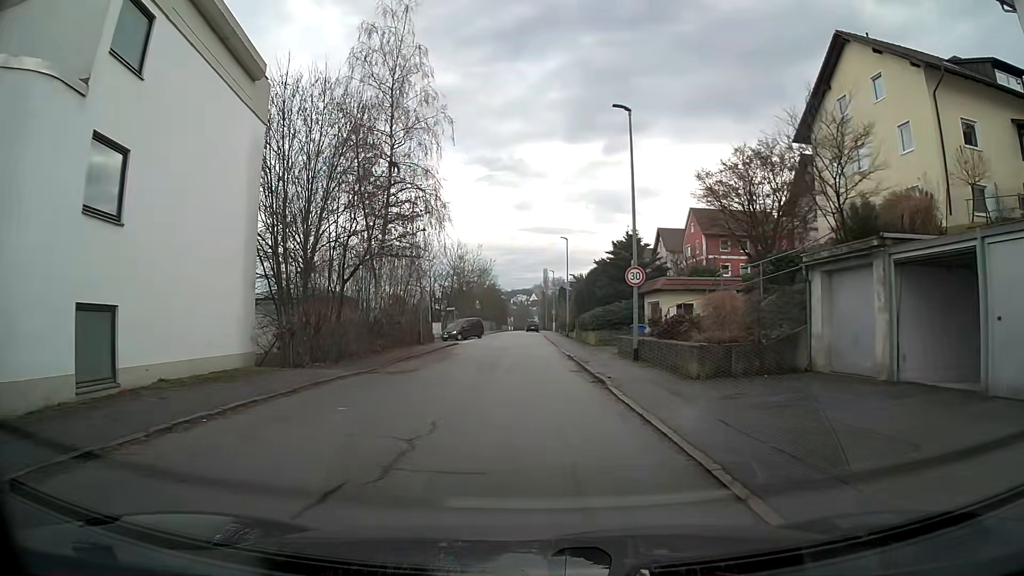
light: Day
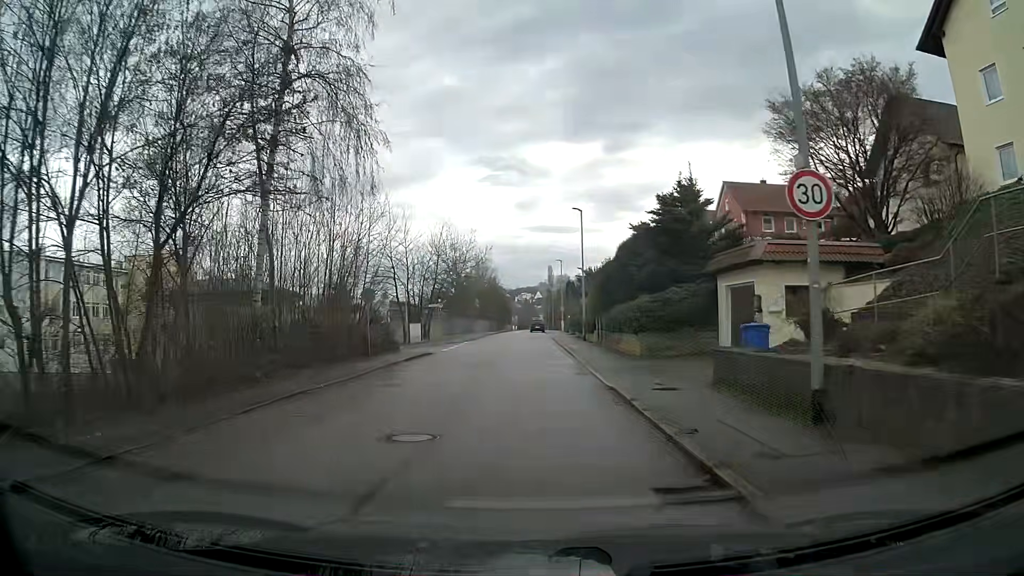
(0.0, +13.6) m; -1°
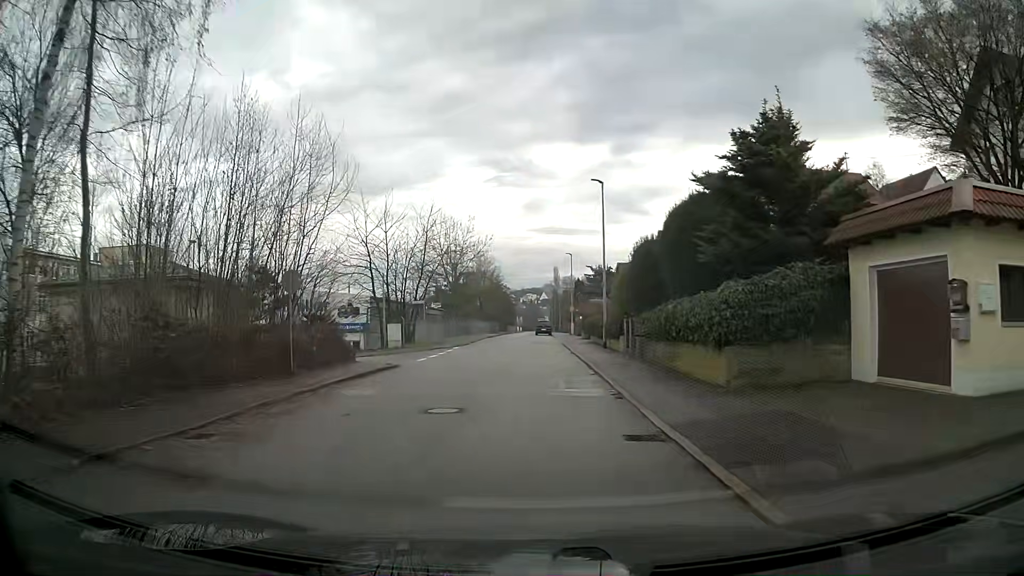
(-0.1, +9.2) m; -1°
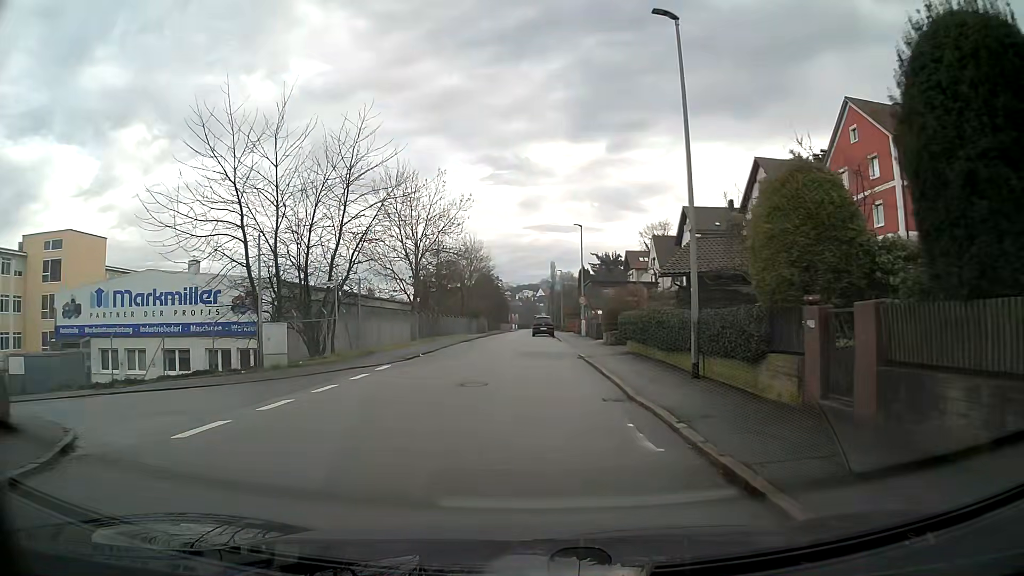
(+0.2, +18.5) m; +1°
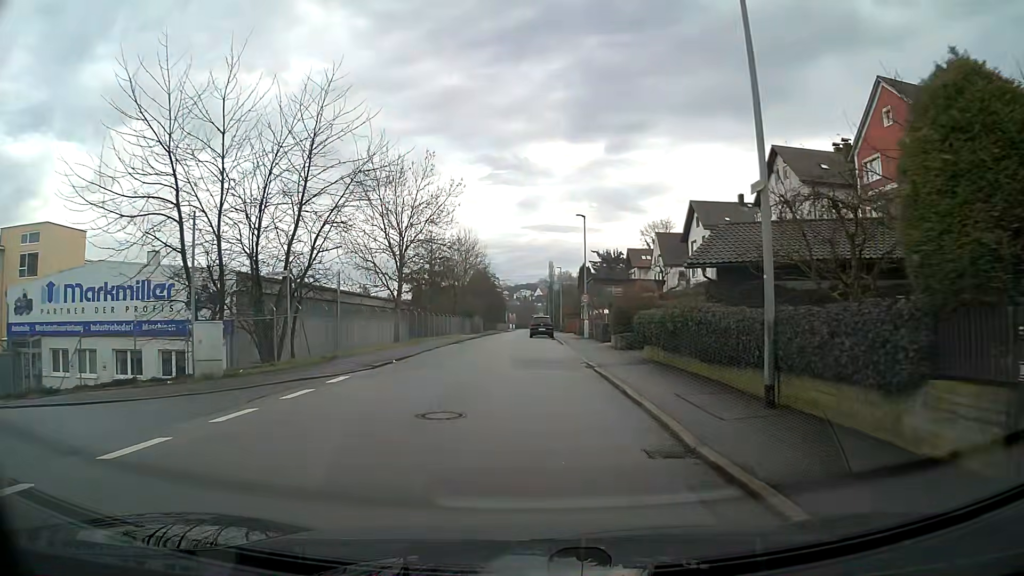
(0.0, +4.6) m; 0°
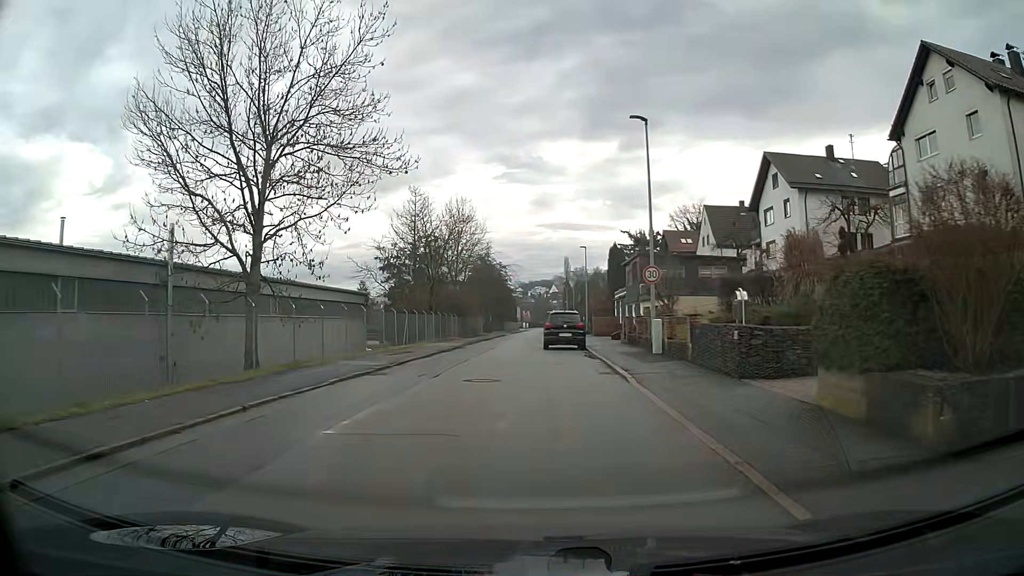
(-0.1, +21.8) m; -2°
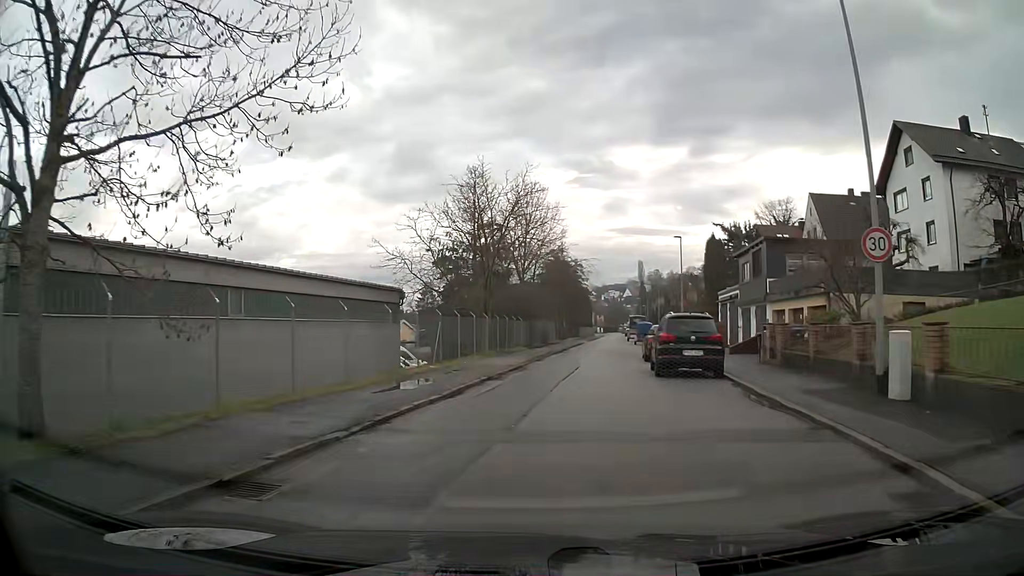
(-0.6, +11.4) m; -5°
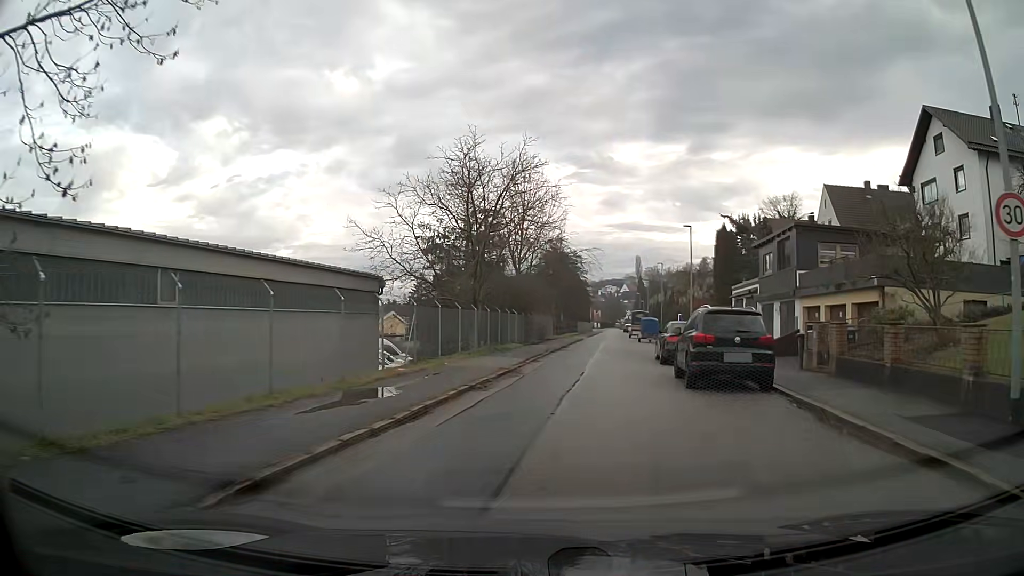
(+0.1, +4.1) m; +1°
(0, +10) (+1, +20) (+2, +30) (+3, +40) (+4, +50) (+5, +60) (+6, +70) (+7, +80) (+8, +90) (+10, +100) m
